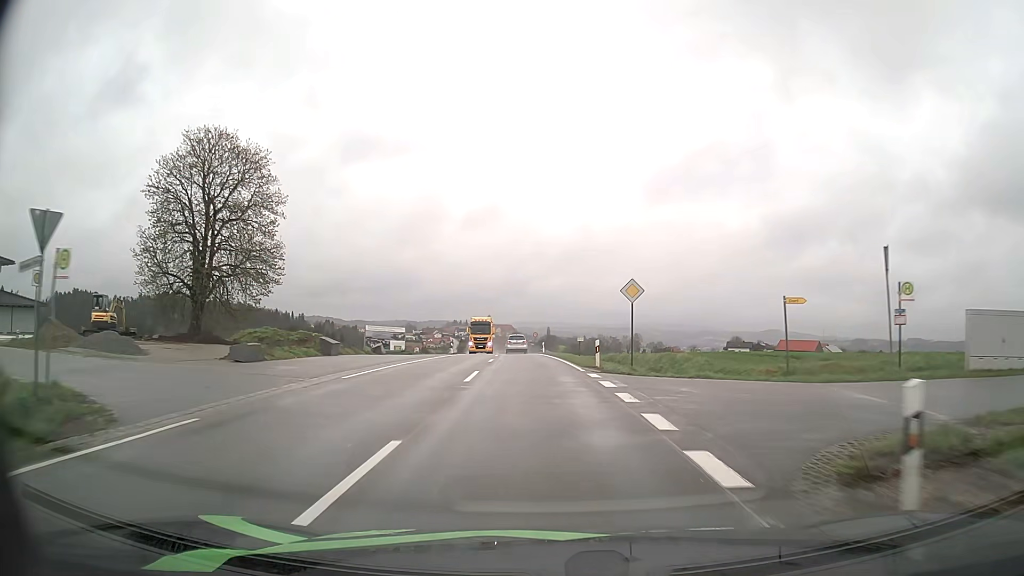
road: tertiary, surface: asphalt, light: Day
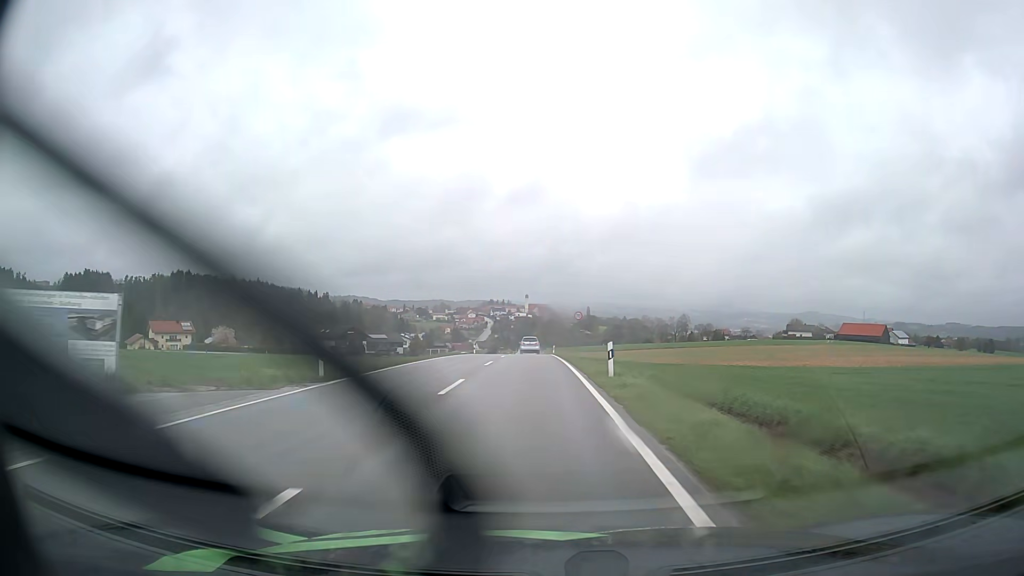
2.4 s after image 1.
(-0.9, +39.7) m; -3°
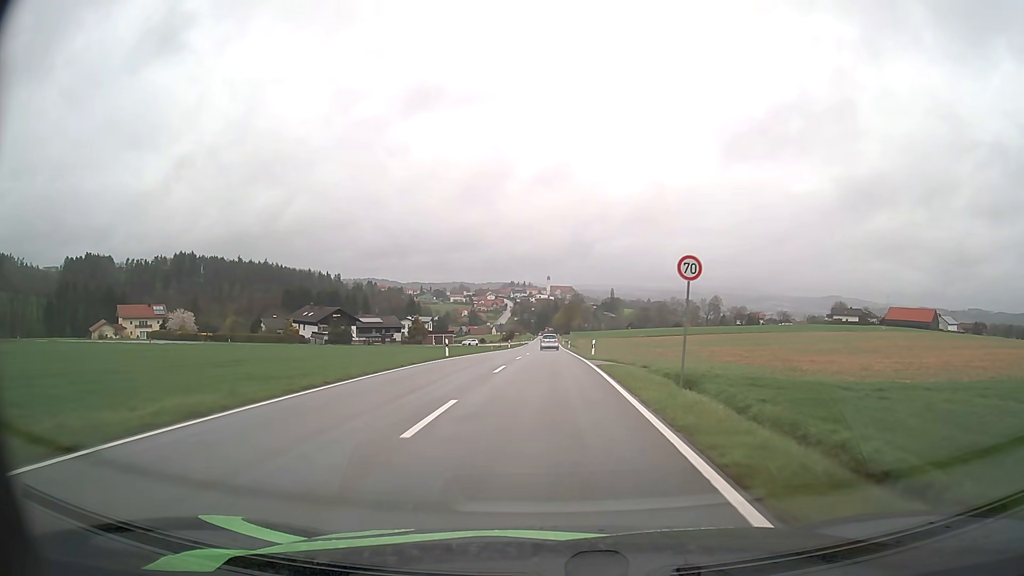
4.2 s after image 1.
(-0.7, +30.6) m; -2°
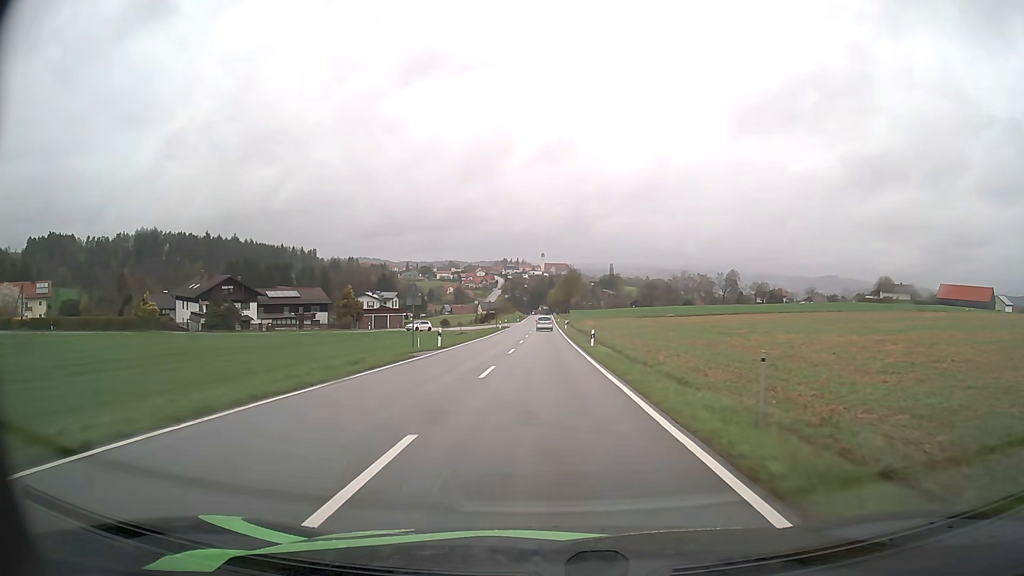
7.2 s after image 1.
(+0.2, +53.4) m; 0°
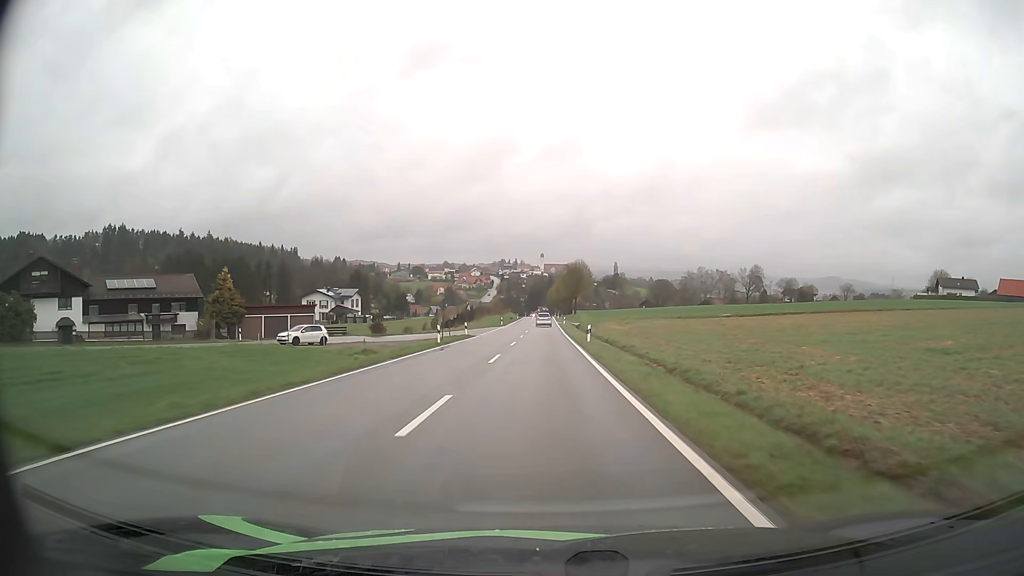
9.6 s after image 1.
(+0.1, +45.5) m; 0°
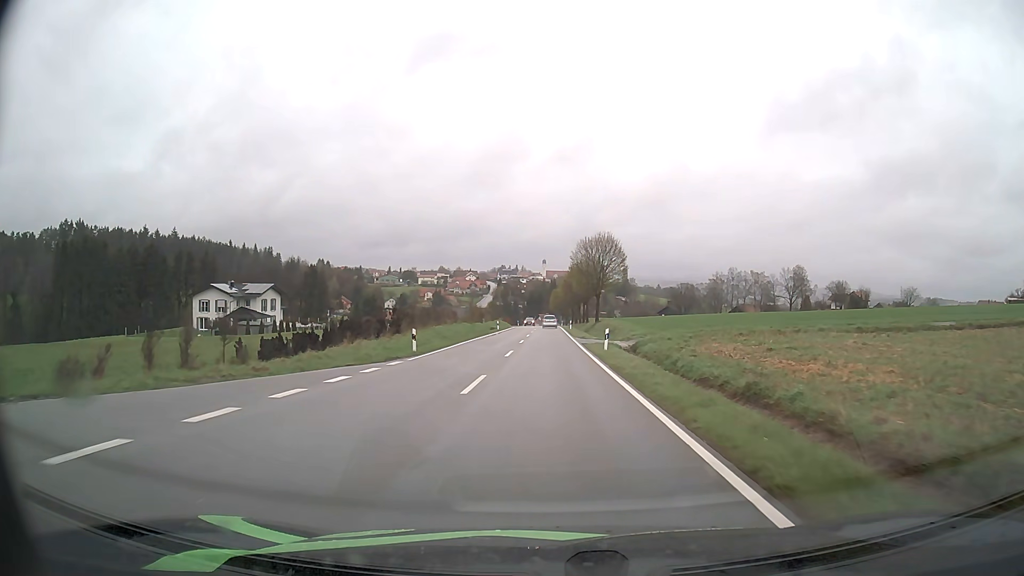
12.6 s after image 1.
(-0.2, +57.3) m; 0°
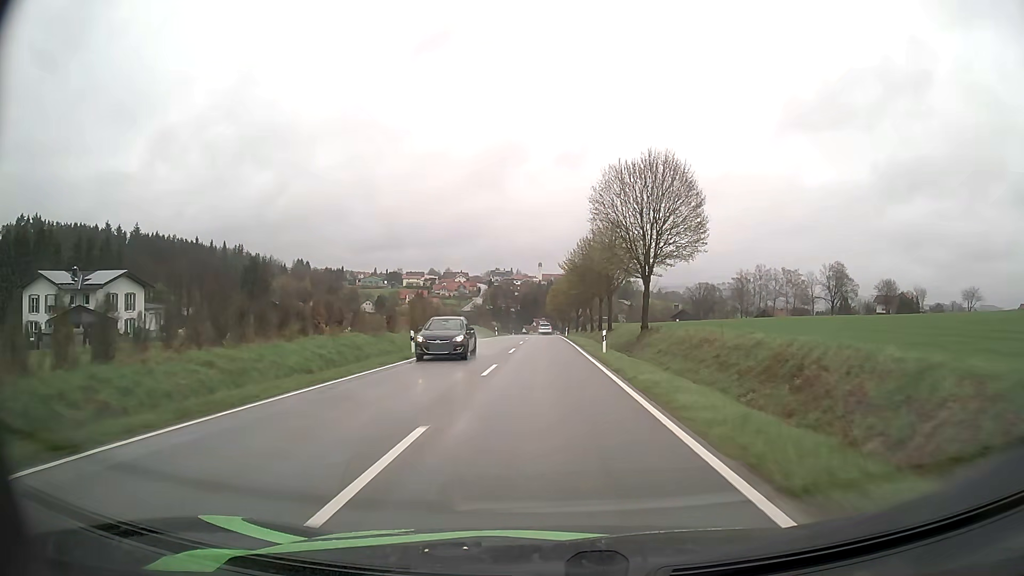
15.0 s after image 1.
(-0.1, +45.2) m; 0°
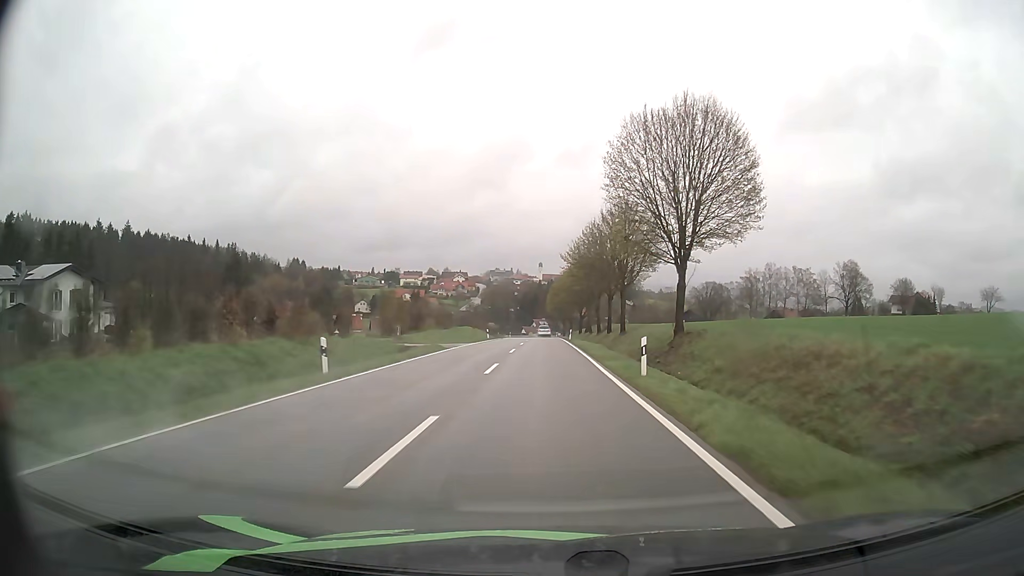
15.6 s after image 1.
(0.0, +11.2) m; 0°
(0, +10) (0, +20) (0, +30) (0, +40) (0, +50) (0, +60) (0, +70) (0, +80) (0, +90) (0, +100) m
